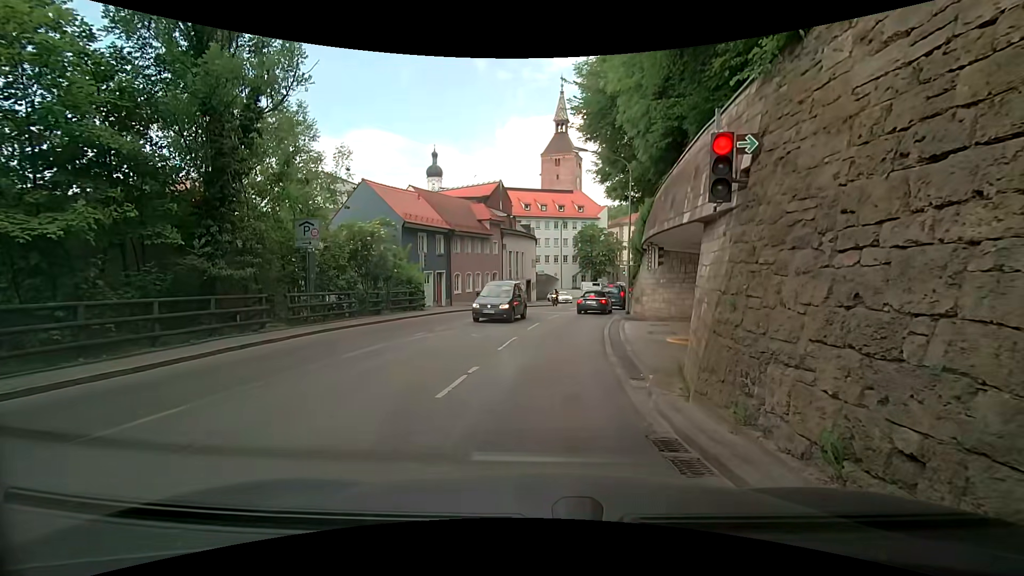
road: secondary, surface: asphalt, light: Day
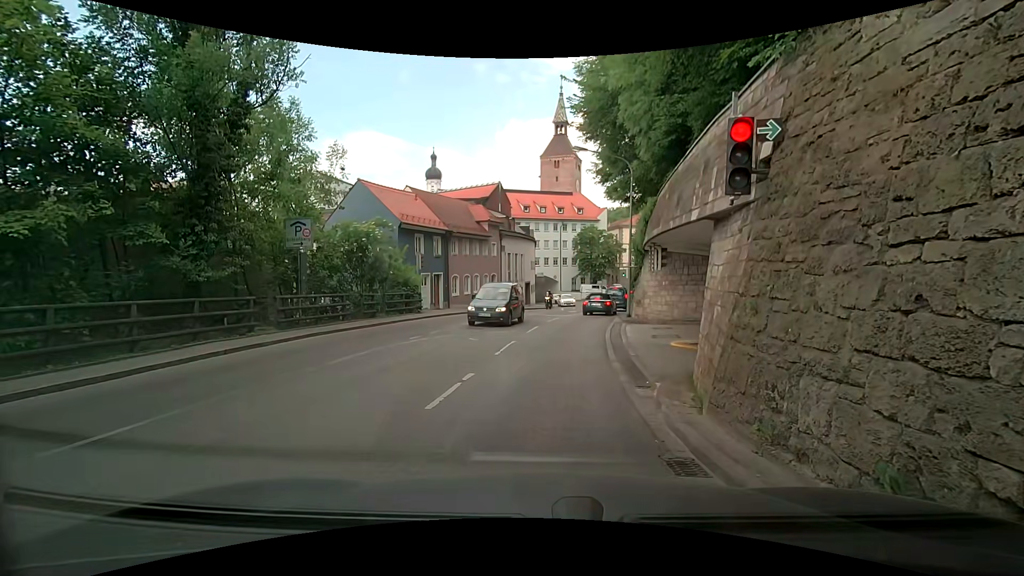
(0.0, +0.5) m; 0°
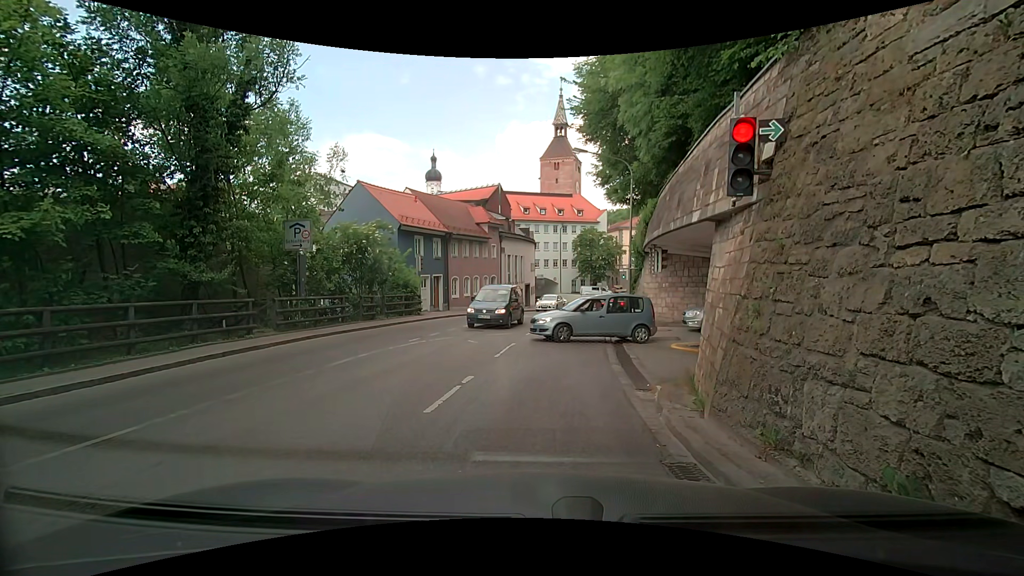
(0.0, +0.2) m; 0°
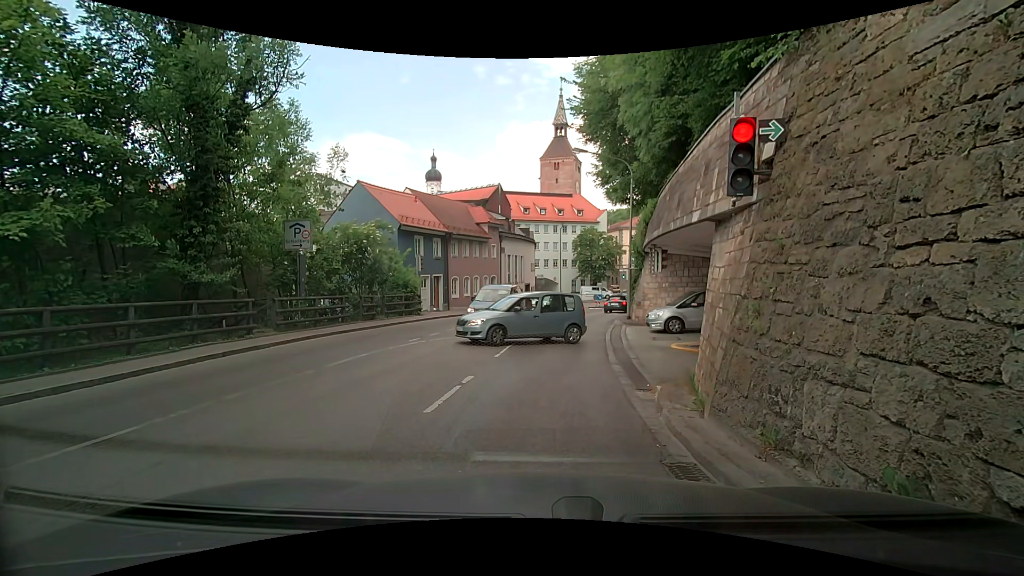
(0.0, 0.0) m; 0°
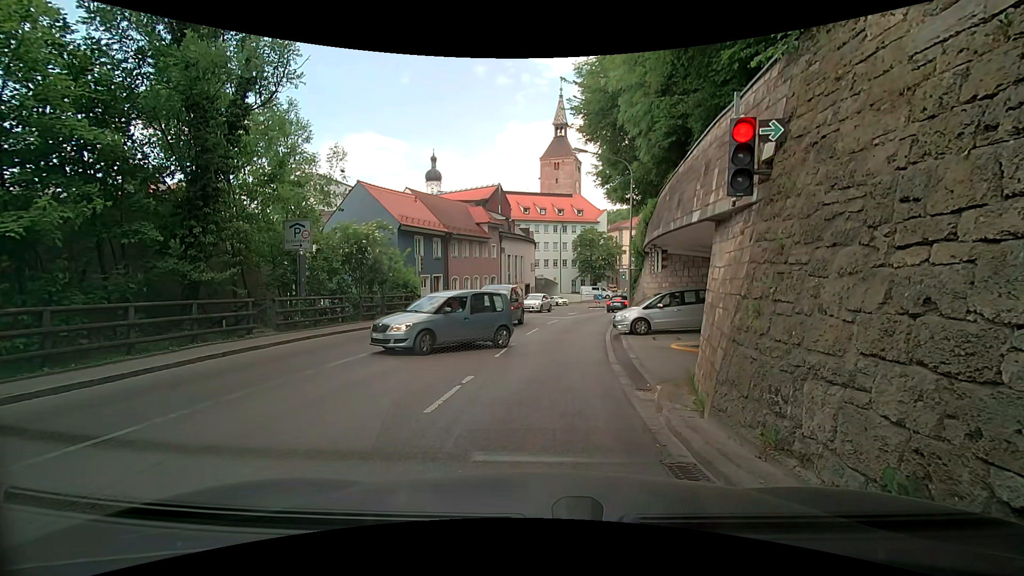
(0.0, 0.0) m; 0°
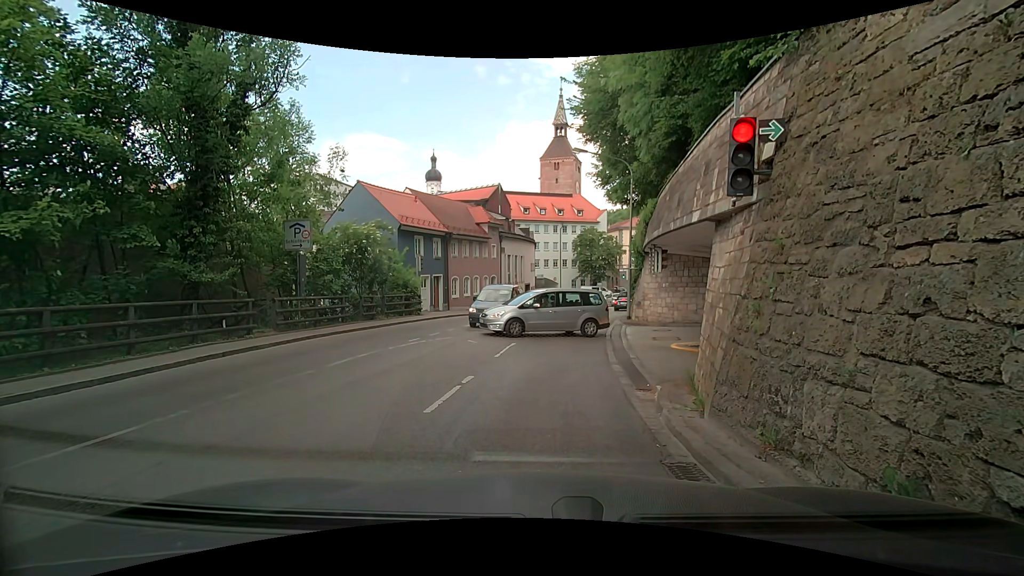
(0.0, 0.0) m; 0°
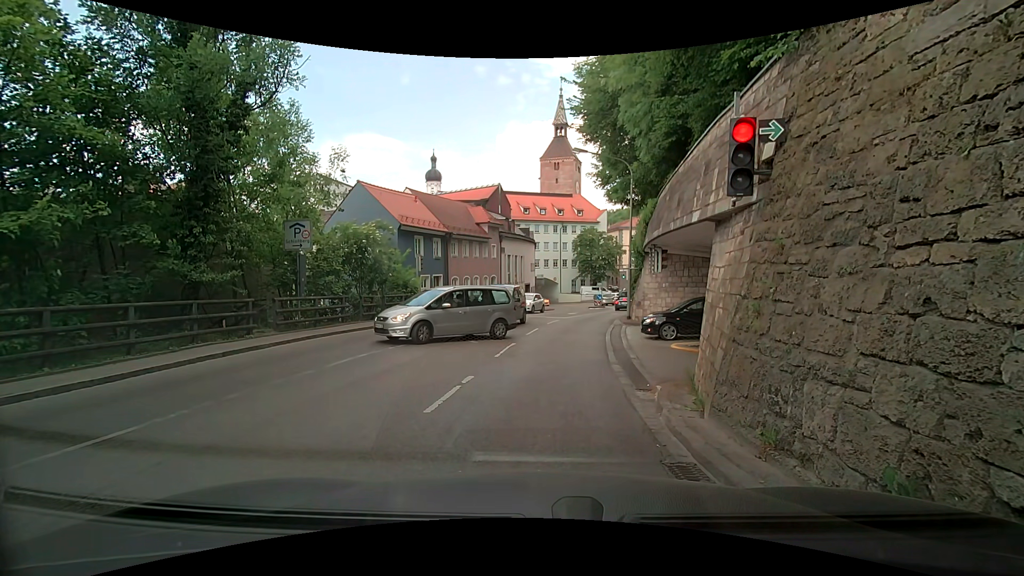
(0.0, 0.0) m; 0°
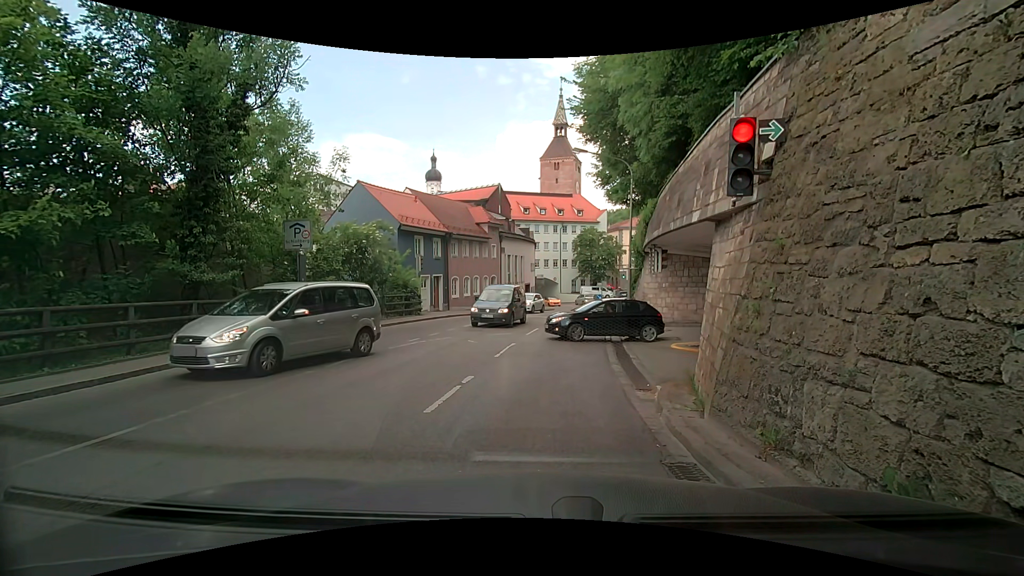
(0.0, 0.0) m; 0°
